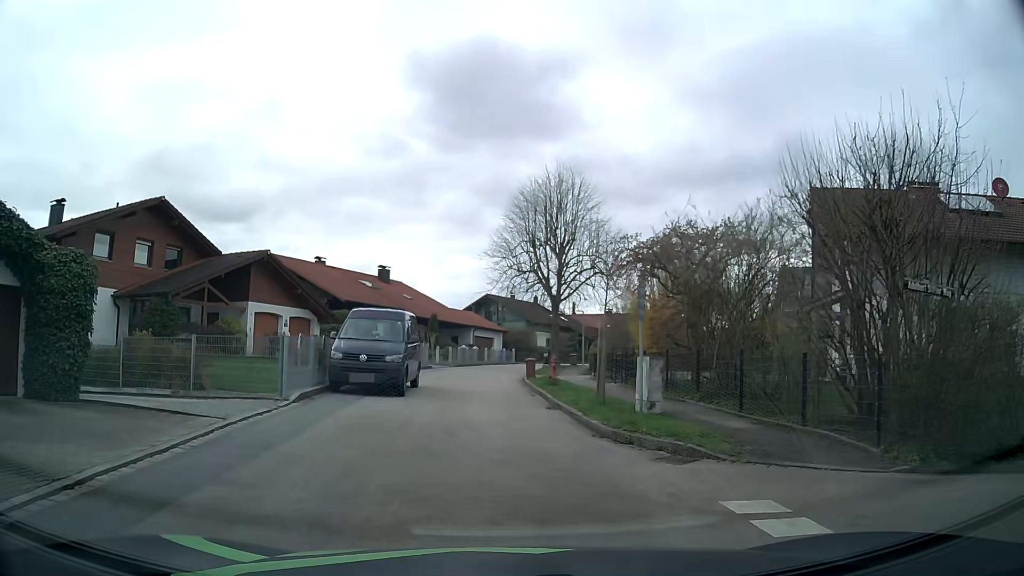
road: residential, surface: asphalt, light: Day
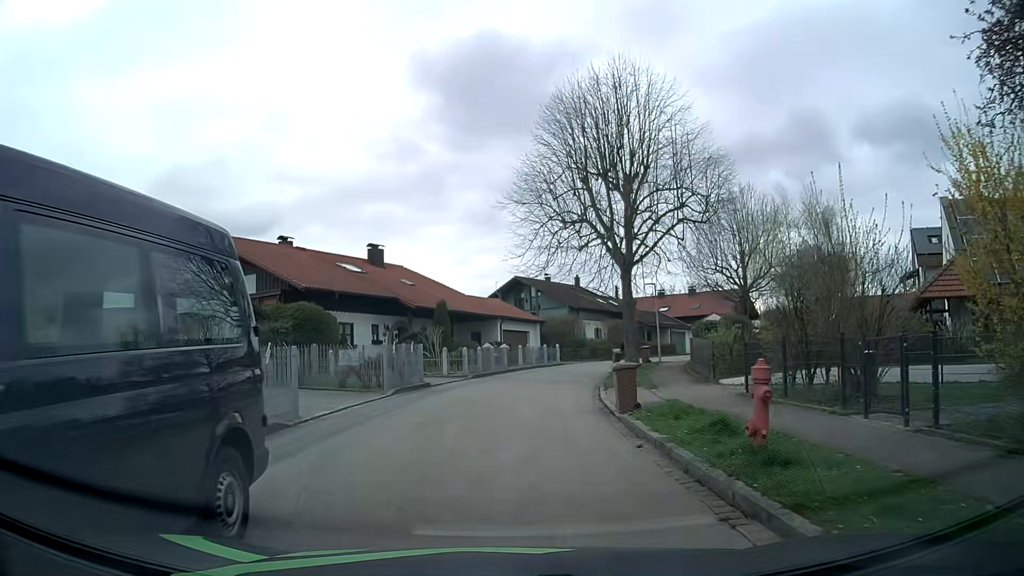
(-0.5, +16.2) m; -3°
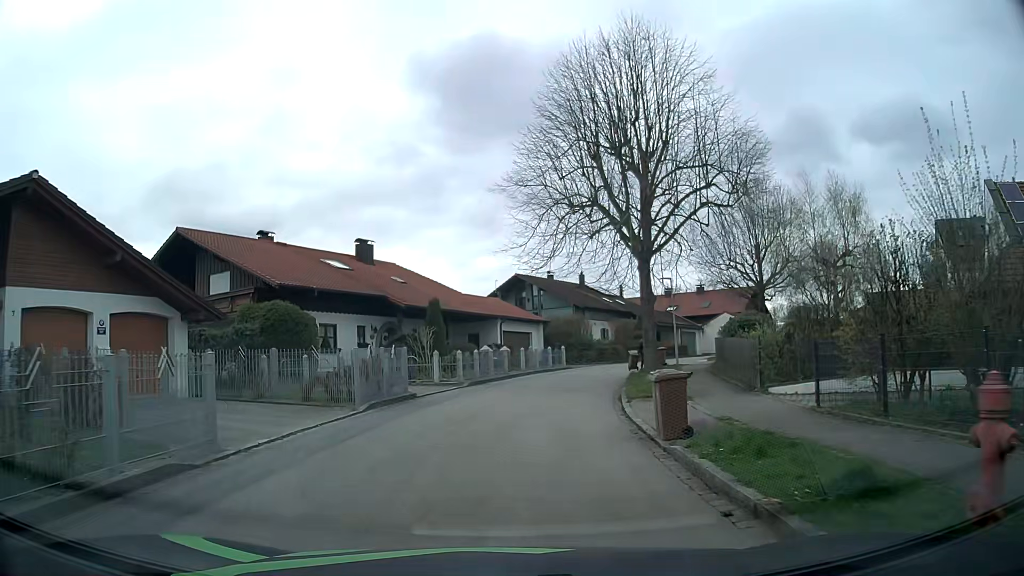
(0.0, +3.7) m; +1°
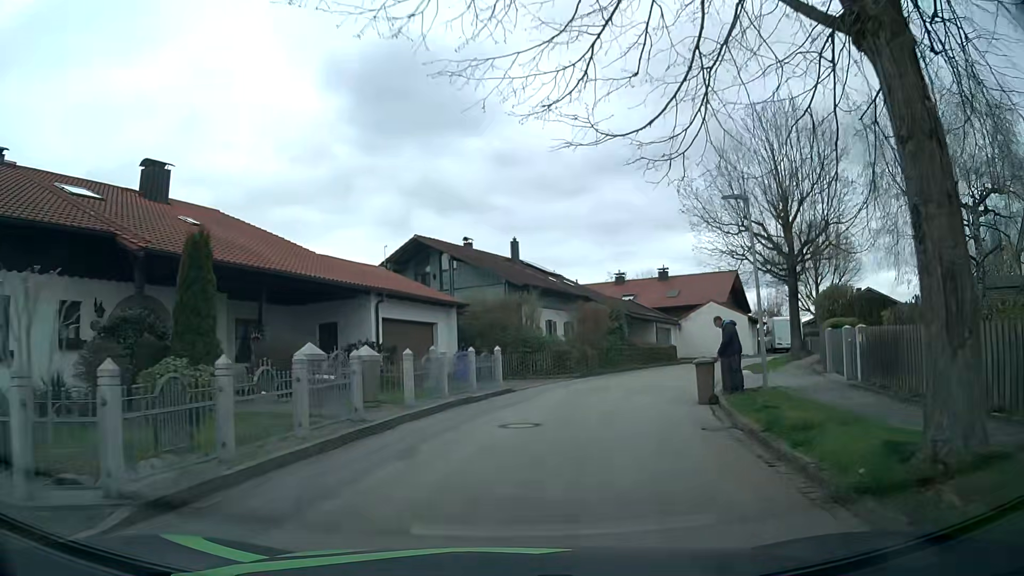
(+0.6, +19.0) m; +6°
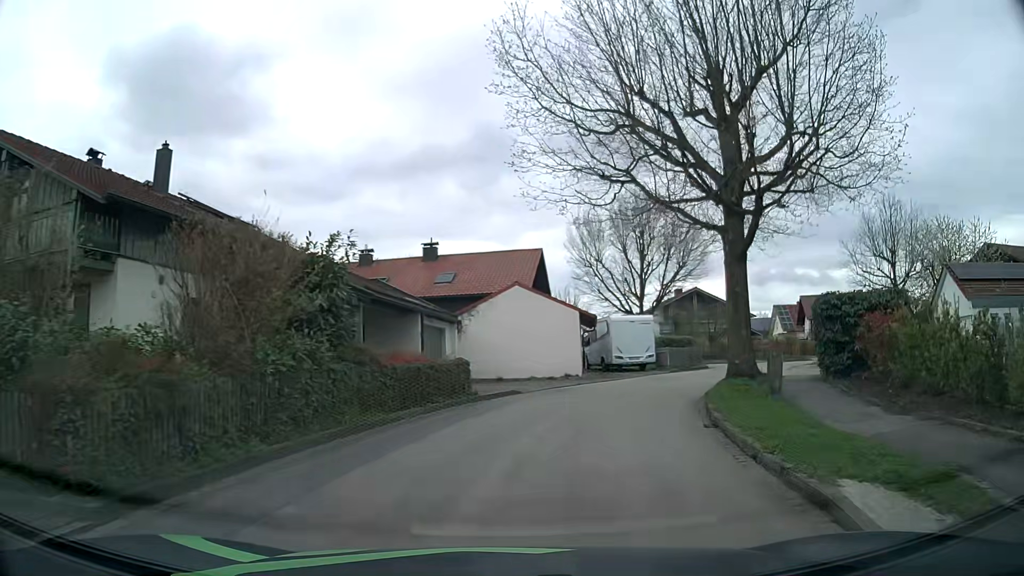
(+3.5, +19.3) m; +21°
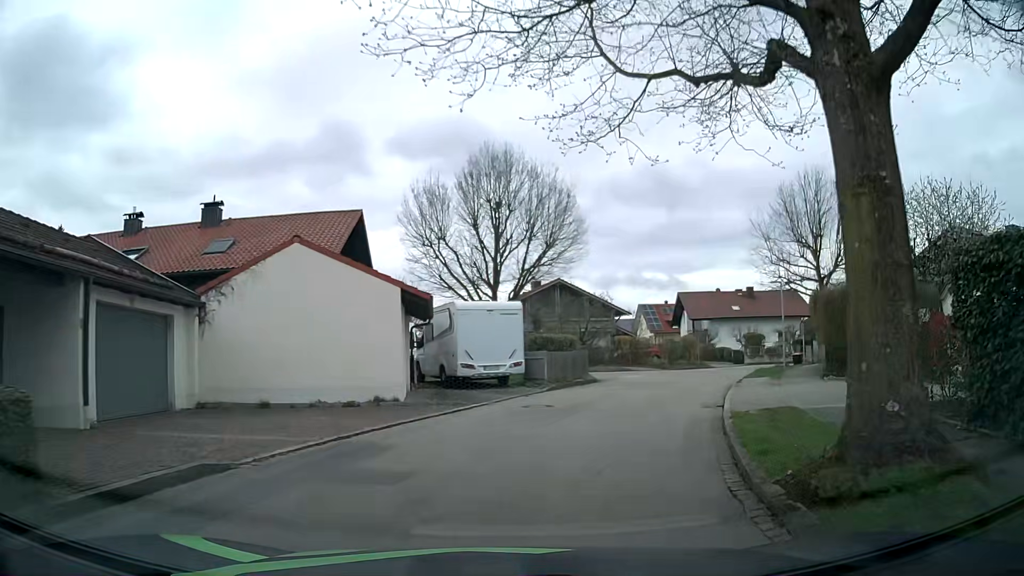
(+1.4, +11.8) m; +14°
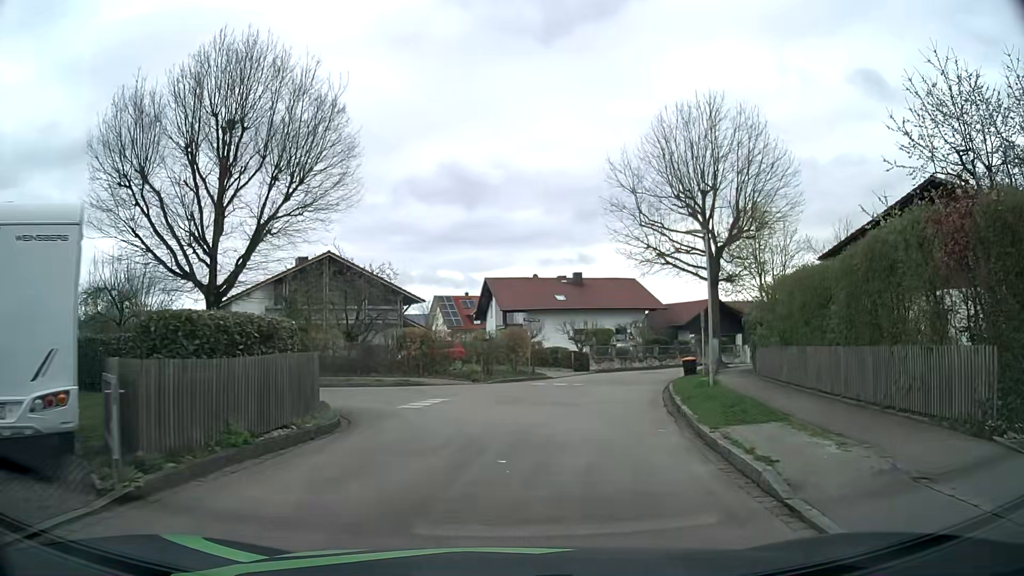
(+2.3, +15.2) m; +17°
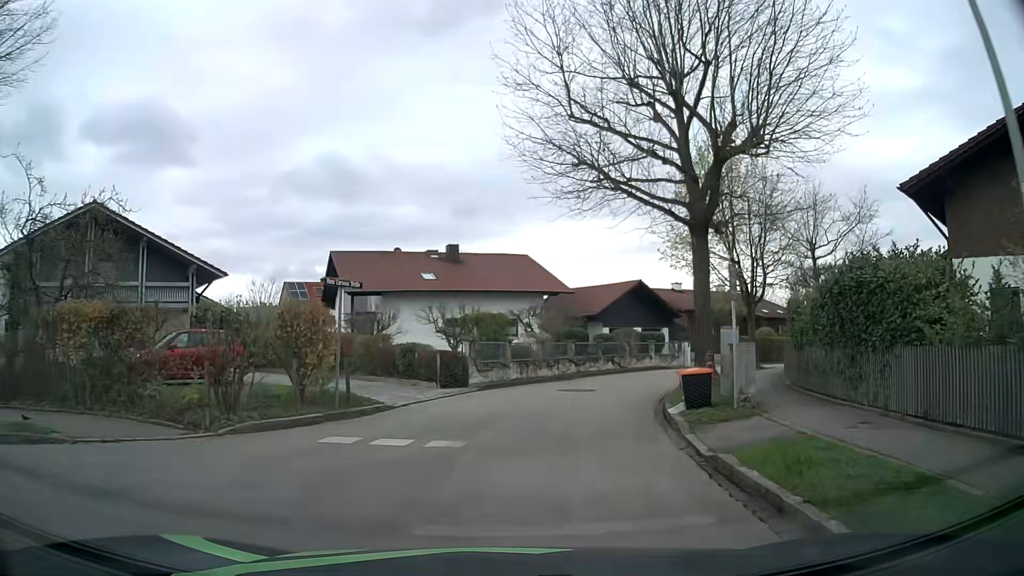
(+1.5, +15.0) m; +9°
(+1, +10) (+3, +20) (+7, +29) (+13, +37) (+20, +44) (+28, +50) (+37, +55) (+46, +59) (+55, +62) (+65, +65) m
